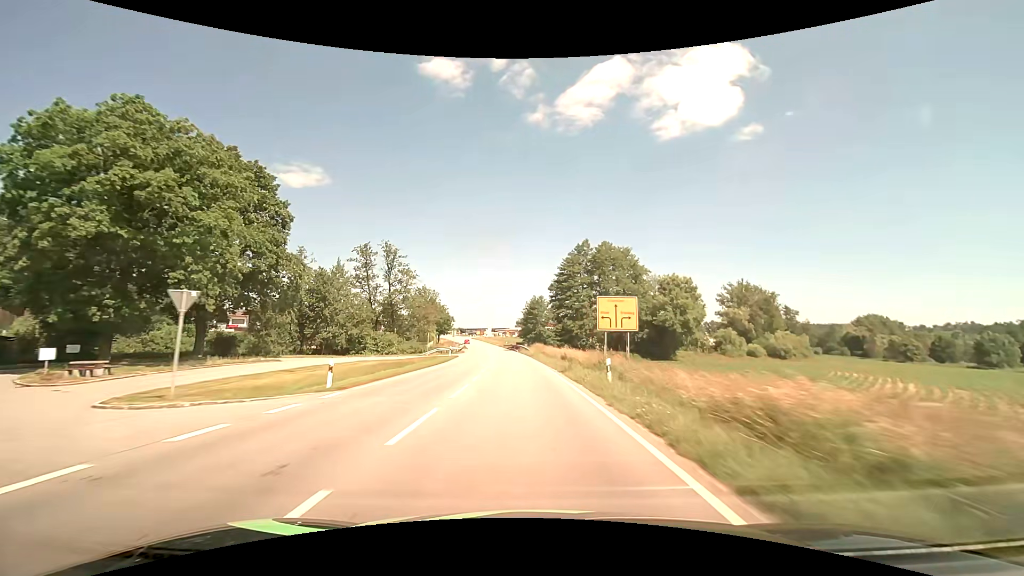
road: secondary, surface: asphalt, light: Day
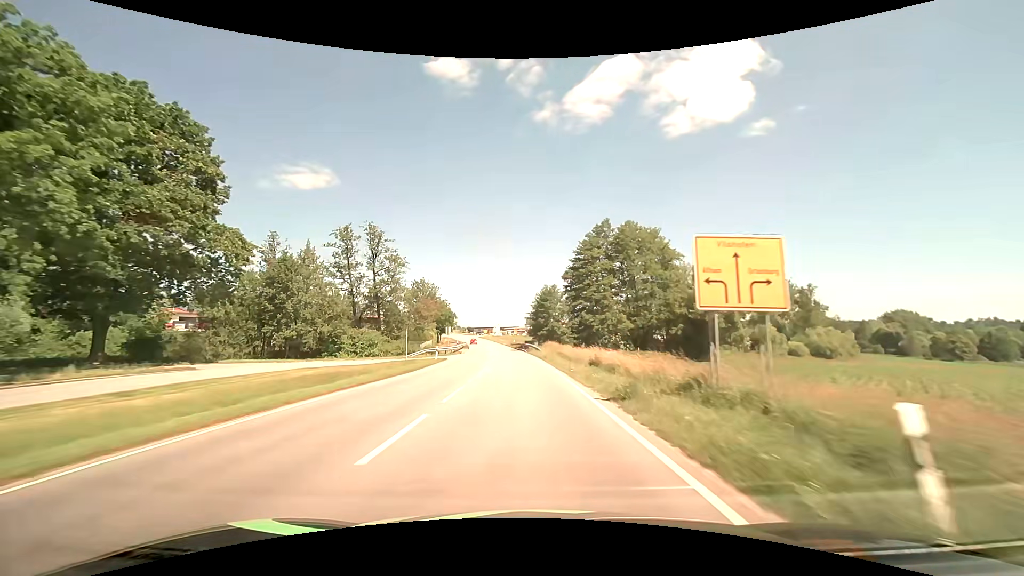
(-0.1, +13.2) m; -1°
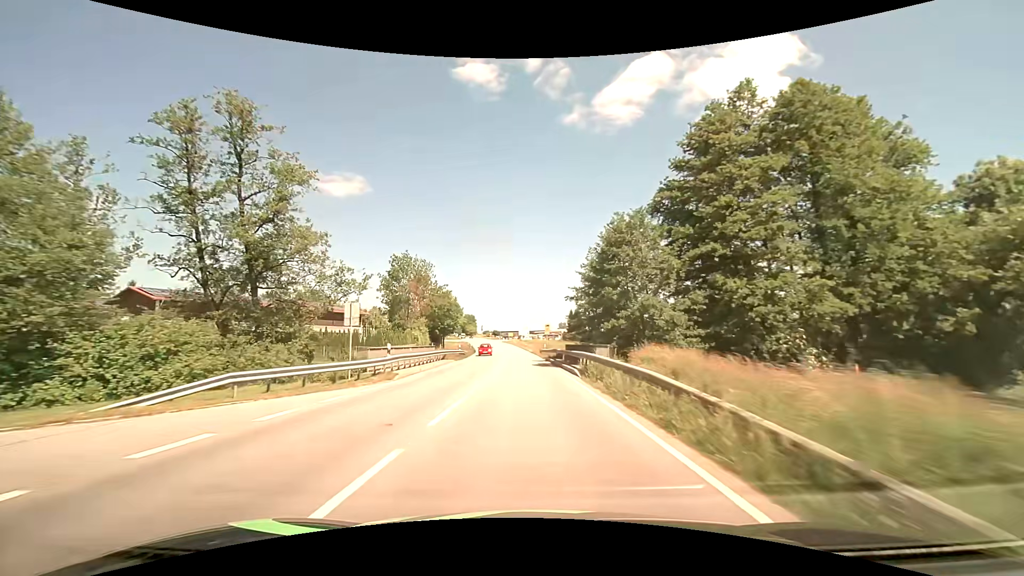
(-1.2, +39.2) m; -4°
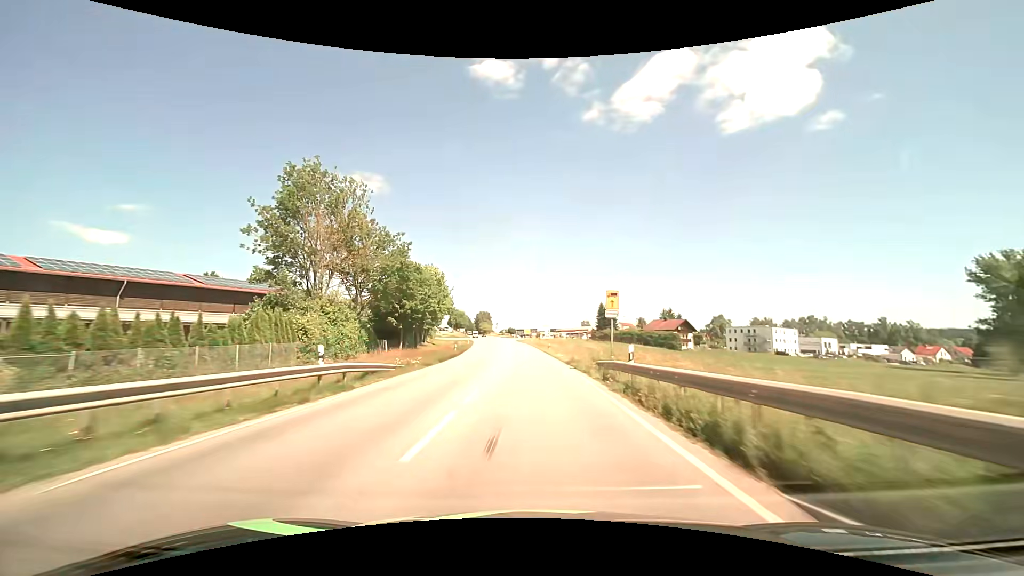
(-0.9, +38.6) m; -2°
(0, +10) (0, +20) (0, +30) (-1, +40) (-1, +50) (-1, +60) (-2, +70) (-2, +80) (-3, +90) (-3, +100) m
